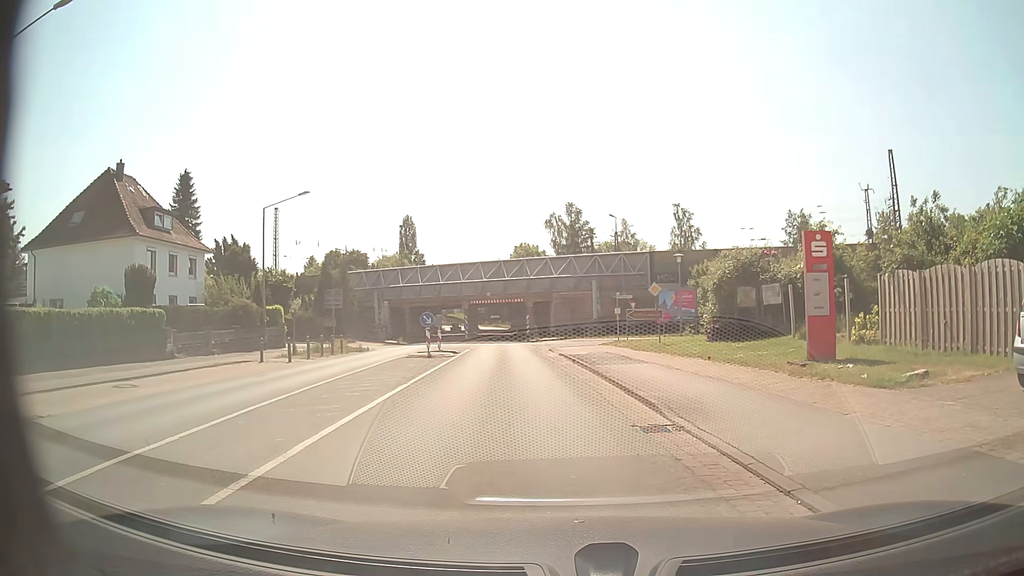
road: secondary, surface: asphalt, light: Day
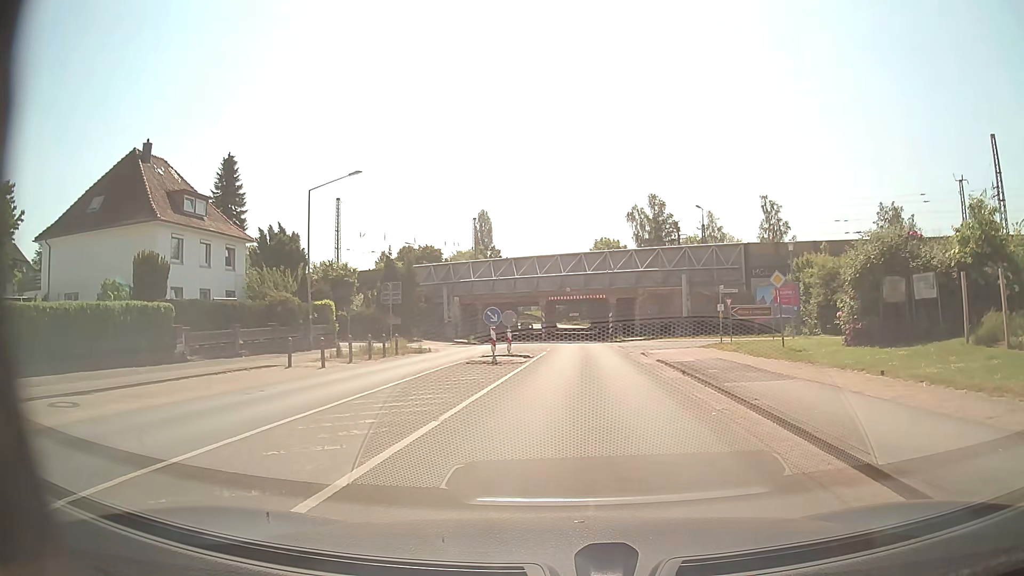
(-0.3, +6.1) m; -6°
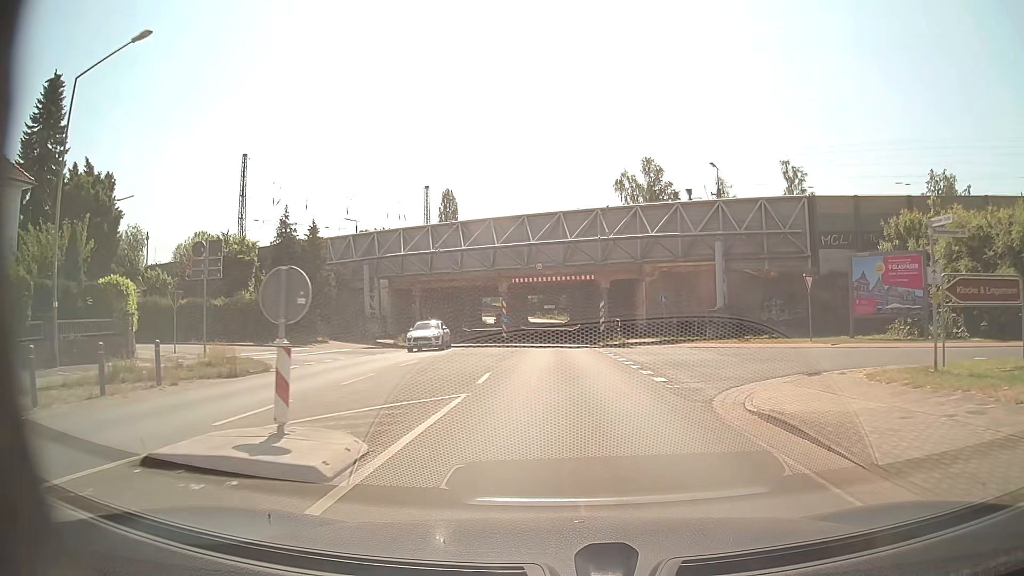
(+0.8, +21.4) m; +3°
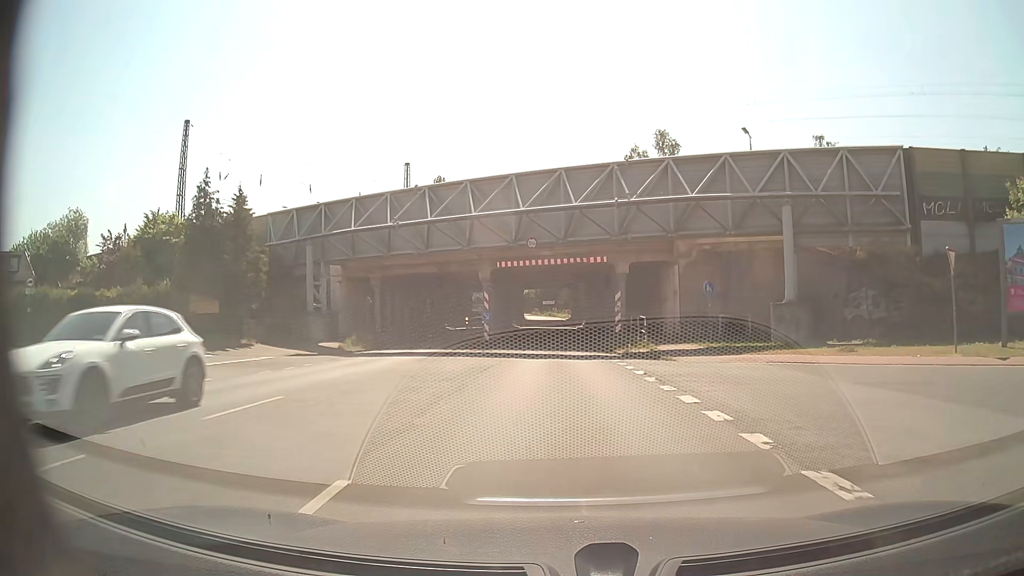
(0.0, +11.9) m; 0°
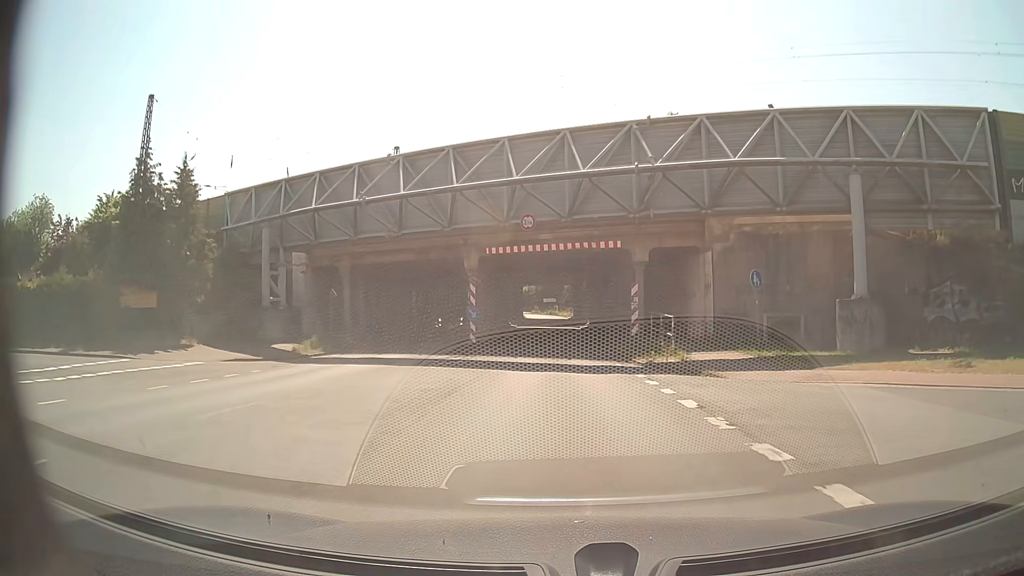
(0.0, +6.4) m; 0°
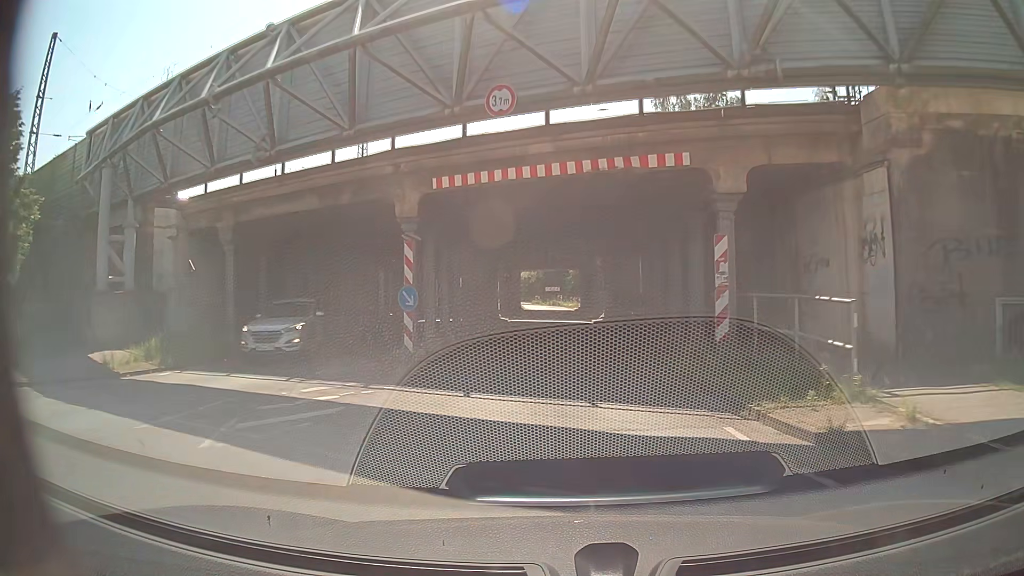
(0.0, +13.4) m; 0°
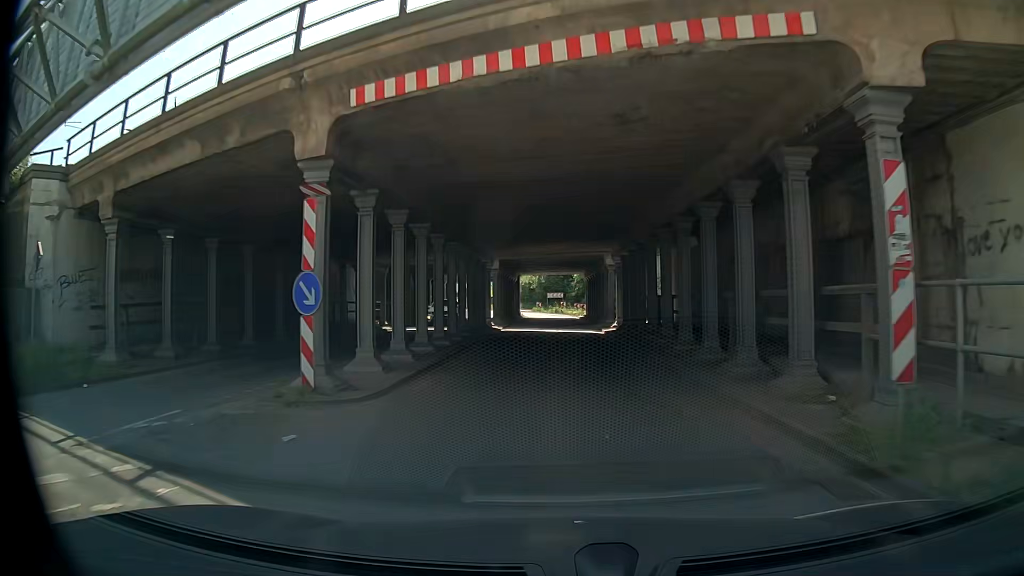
(0.0, +6.9) m; 0°
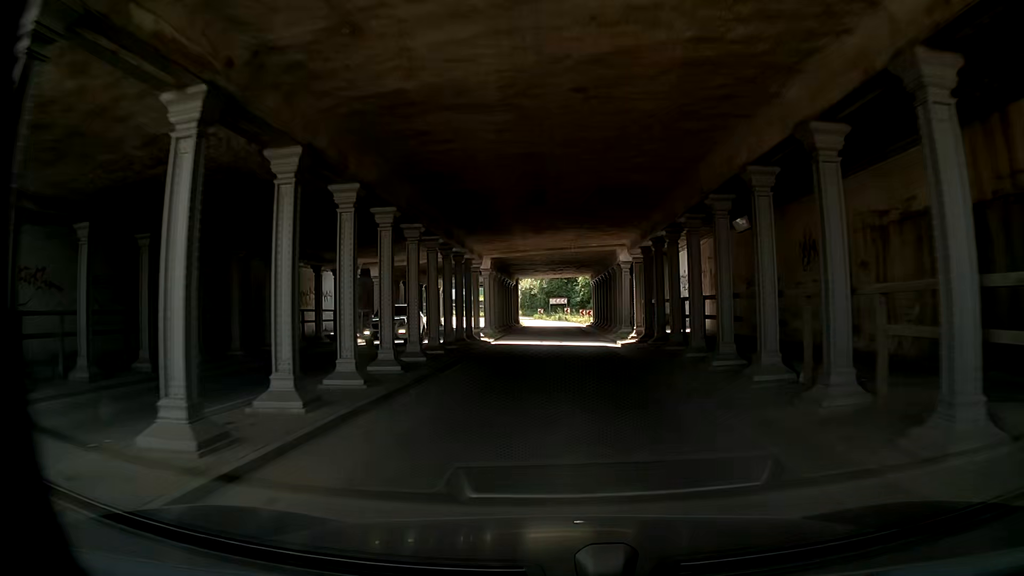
(0.0, +6.8) m; -2°
